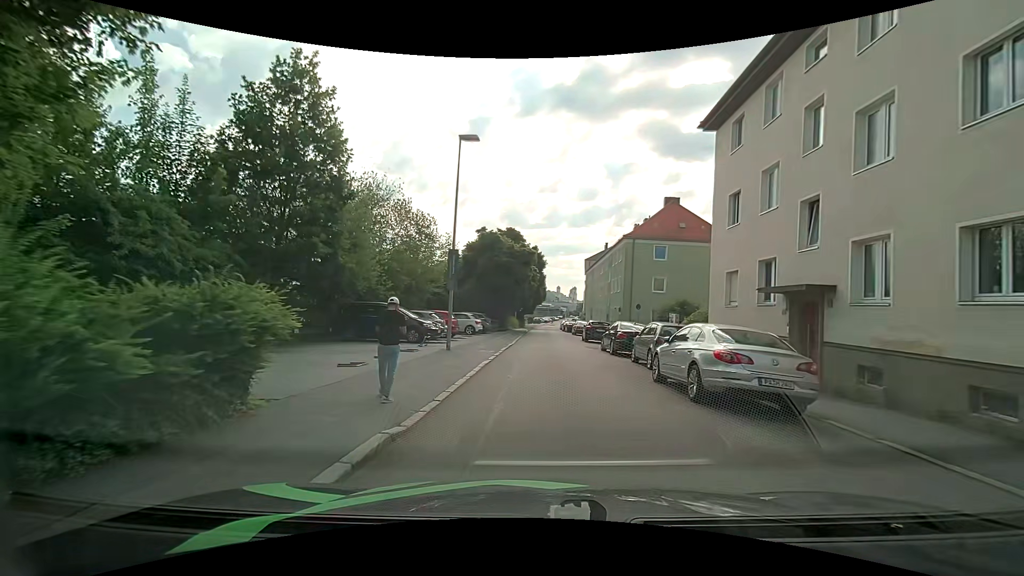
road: residential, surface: asphalt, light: Day
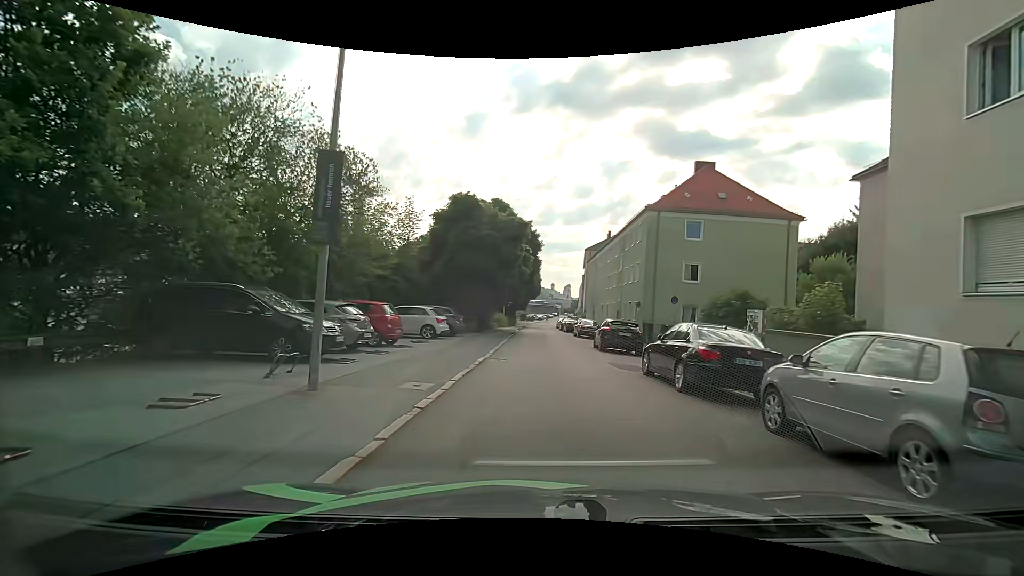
(0.0, +10.8) m; +1°
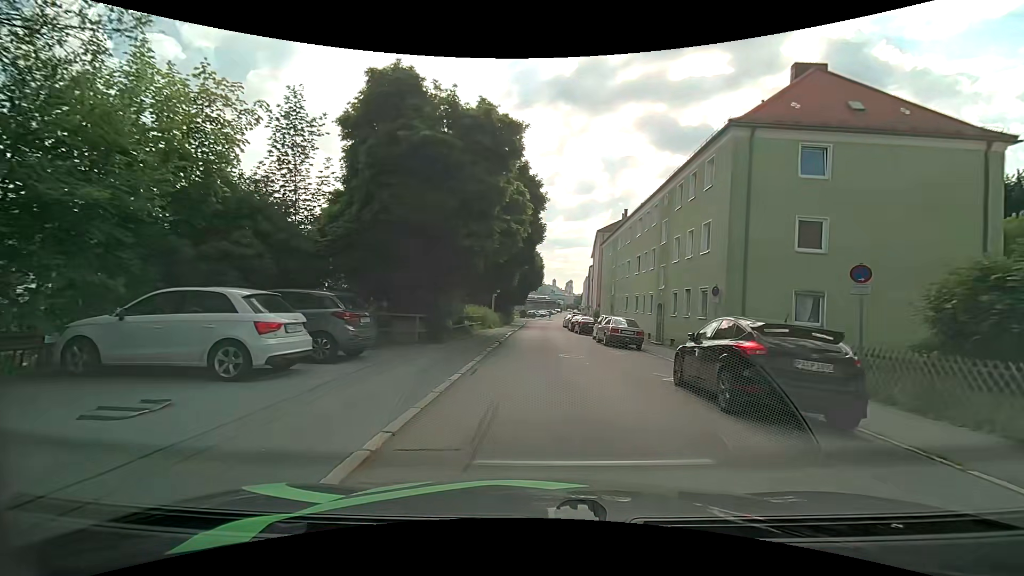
(-0.2, +14.1) m; 0°
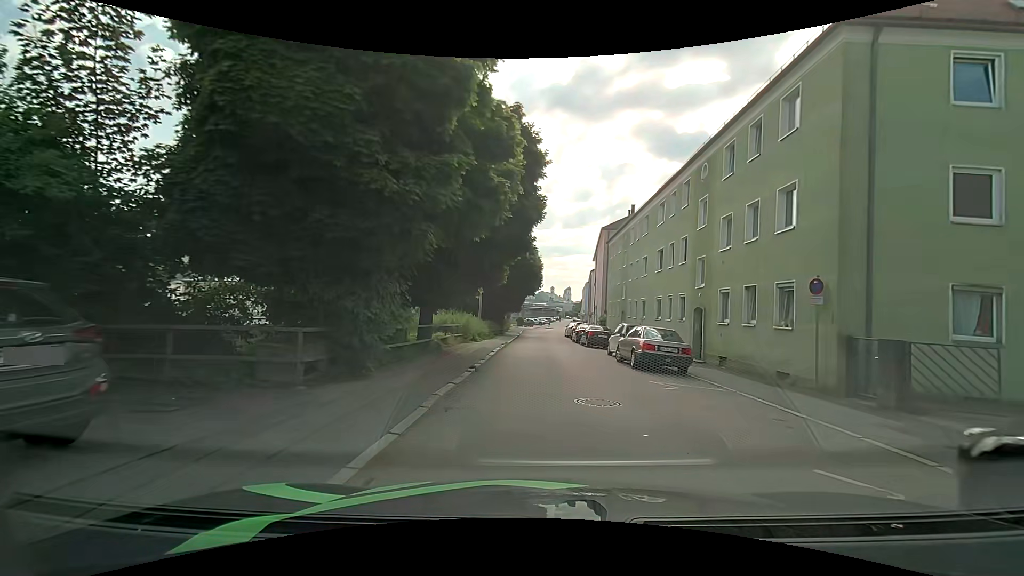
(-0.1, +7.1) m; 0°
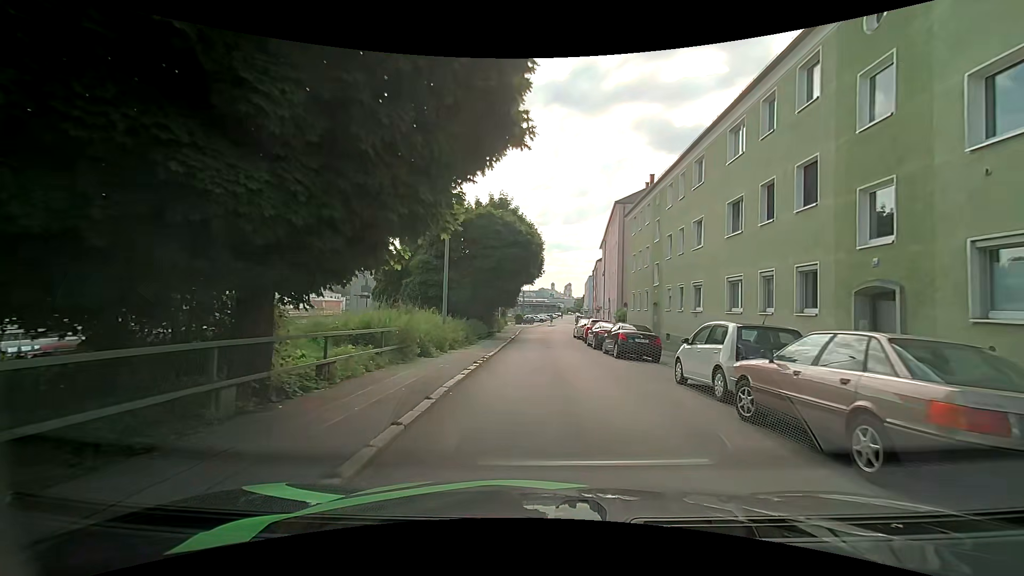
(0.0, +11.1) m; 0°
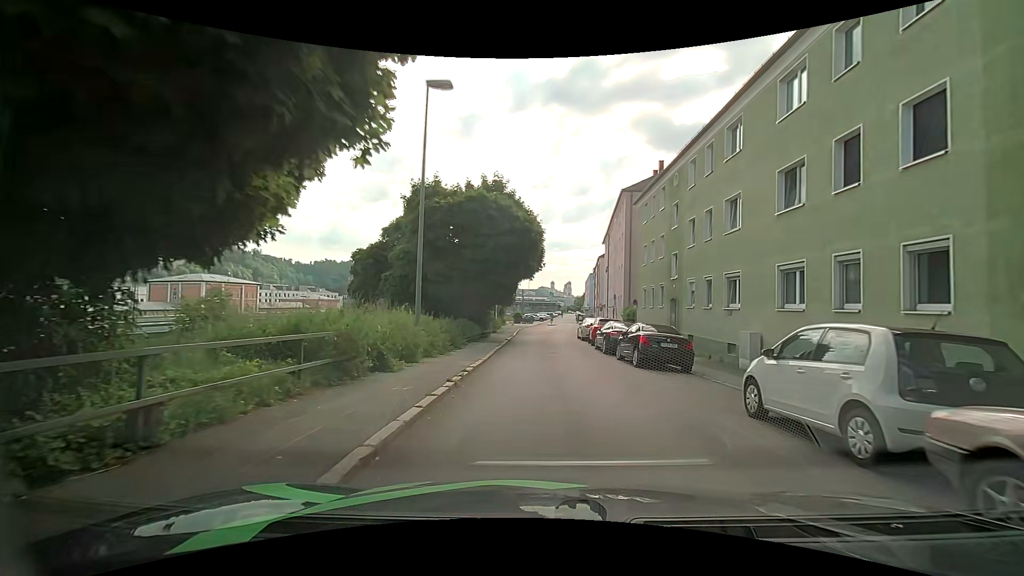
(0.0, +4.0) m; -1°
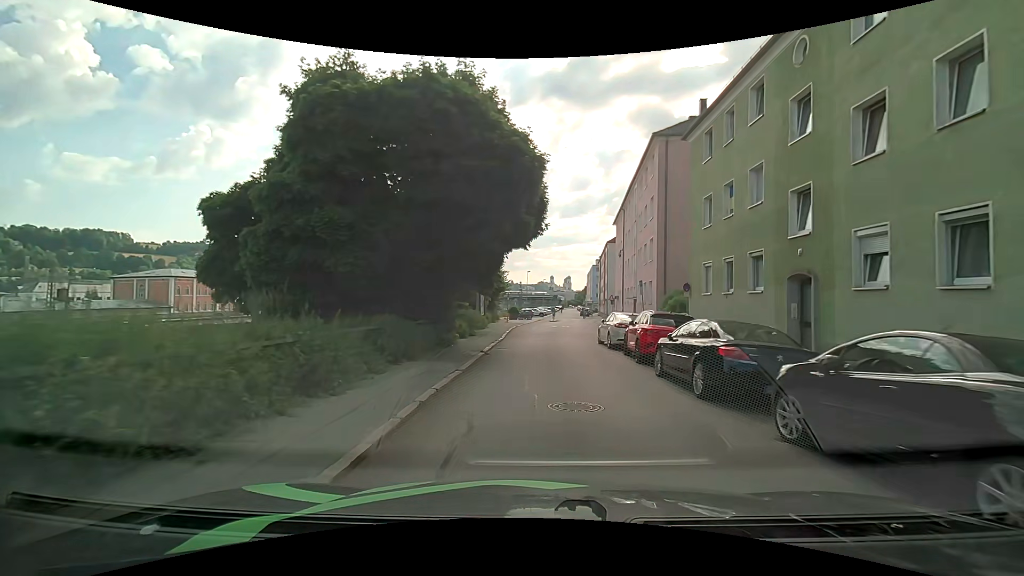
(+0.1, +12.3) m; 0°
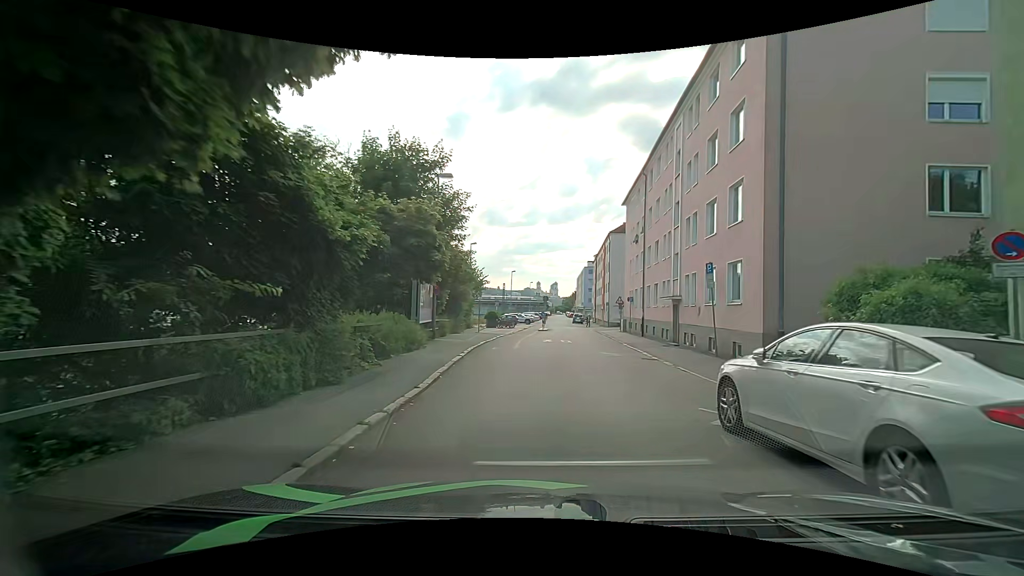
(+0.2, +16.0) m; +1°
